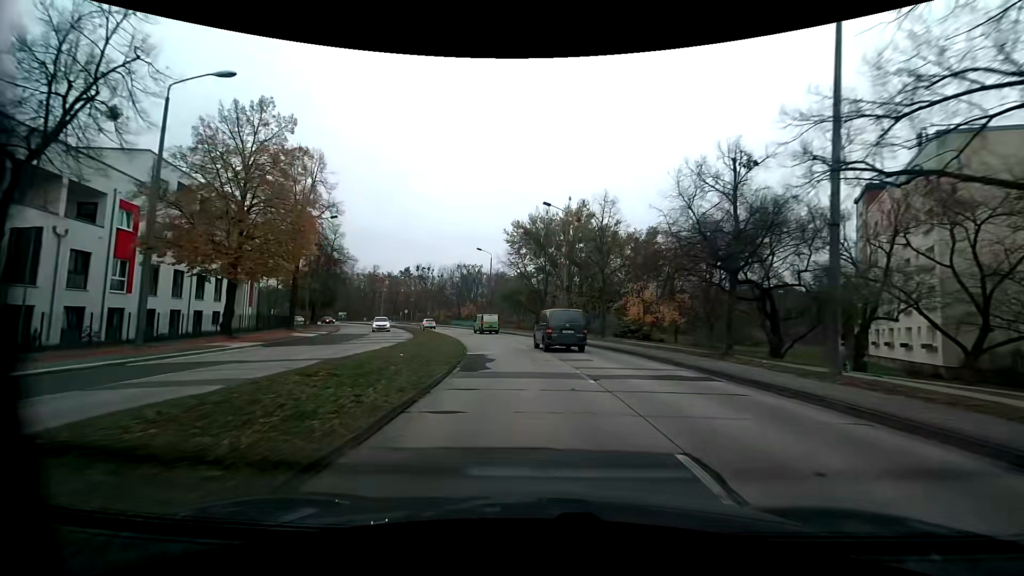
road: tertiary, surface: concrete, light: Day
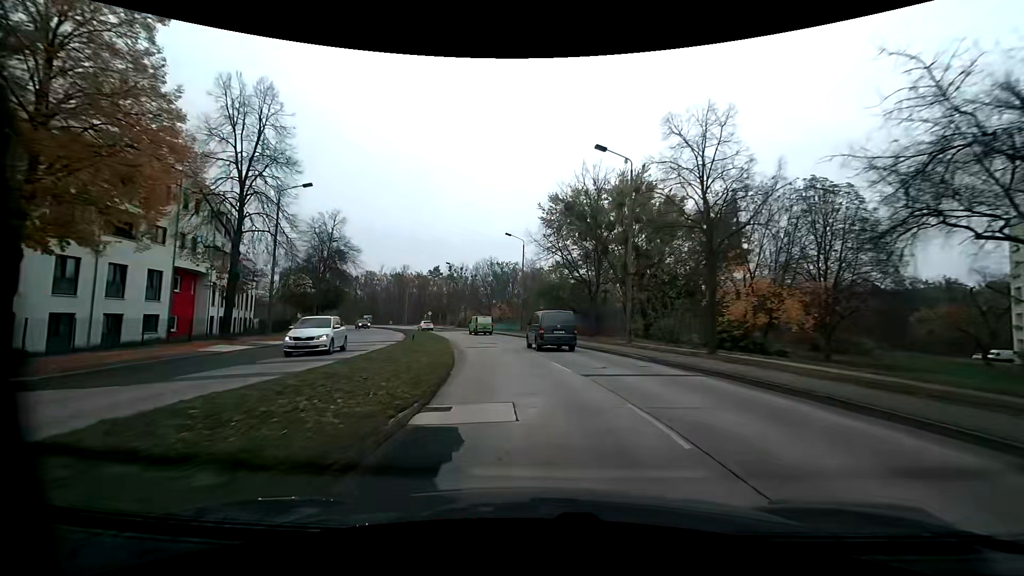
(-0.5, +14.5) m; -4°
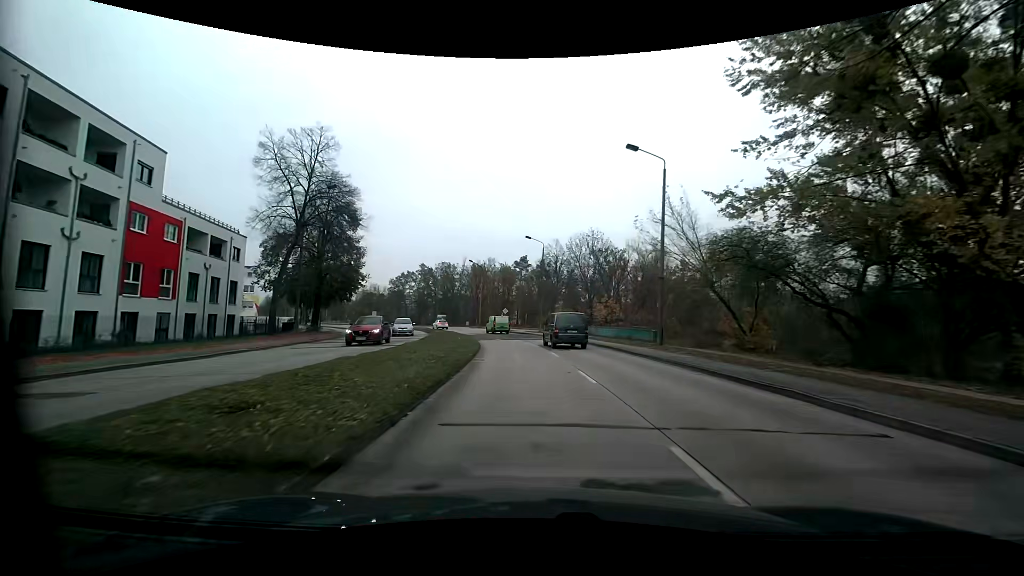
(-2.9, +29.1) m; -11°
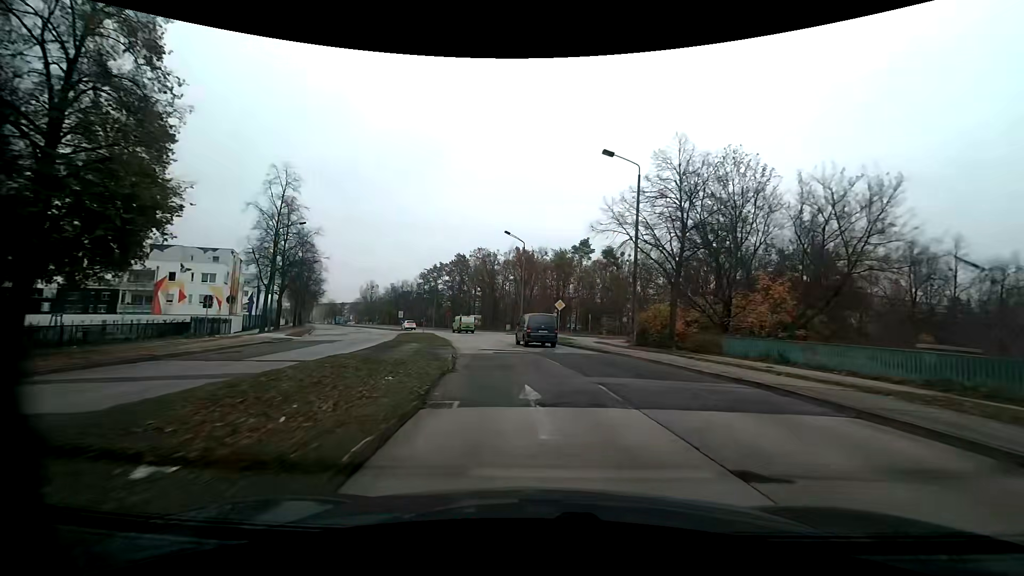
(-1.9, +30.6) m; -6°
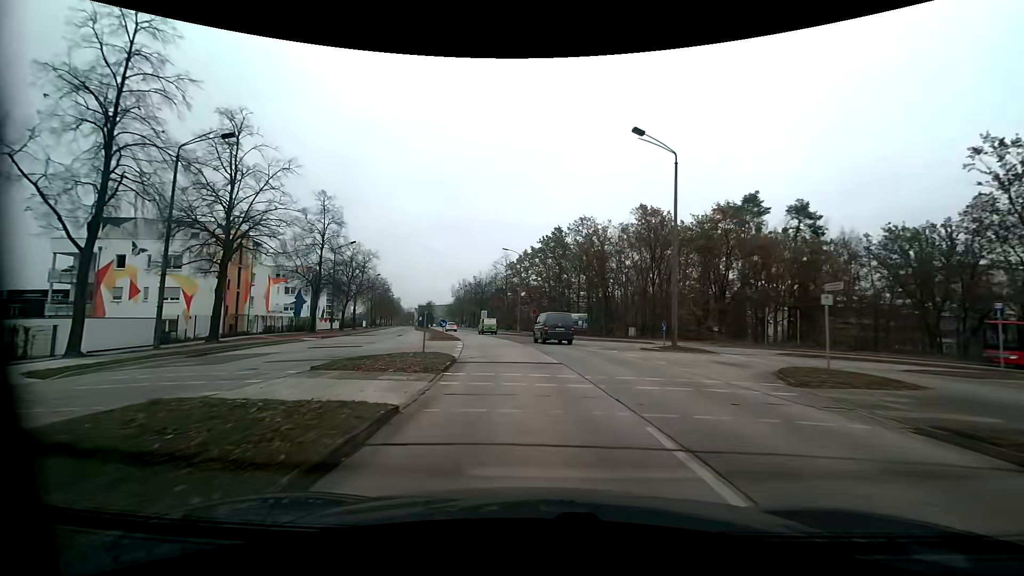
(-3.0, +30.9) m; -12°
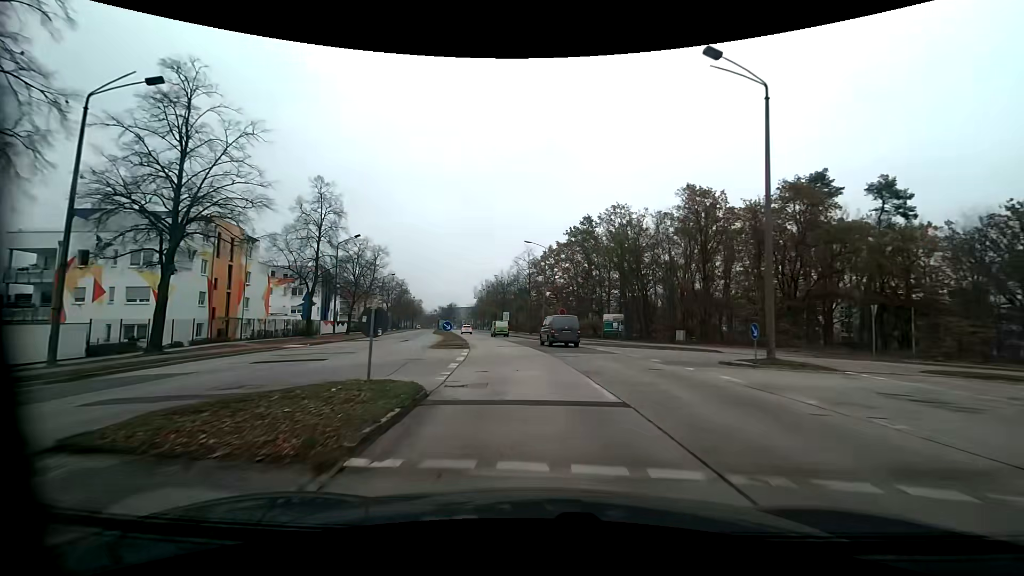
(-0.2, +7.9) m; -3°
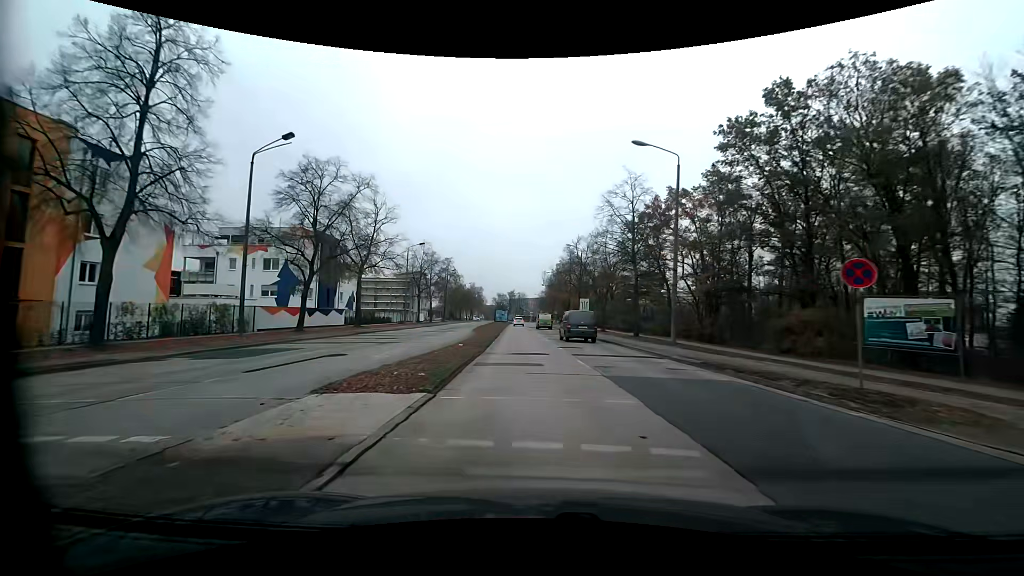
(-2.5, +32.0) m; -9°
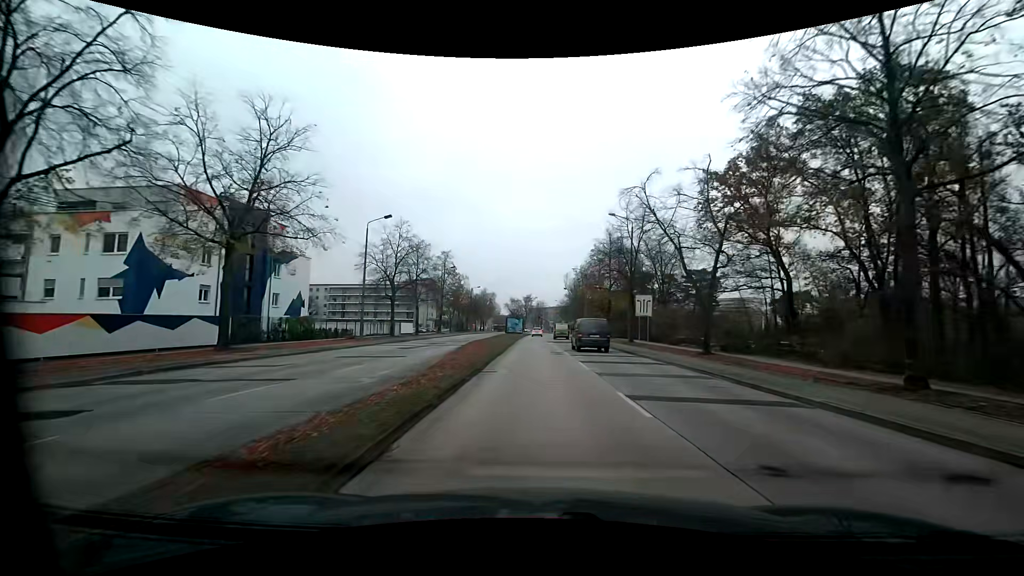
(-0.5, +24.4) m; -1°
(0, +10) (0, +20) (-1, +30) (-1, +40) (-1, +50) (-1, +60) (-1, +70) (-1, +80) (-1, +90) (-1, +100) m
